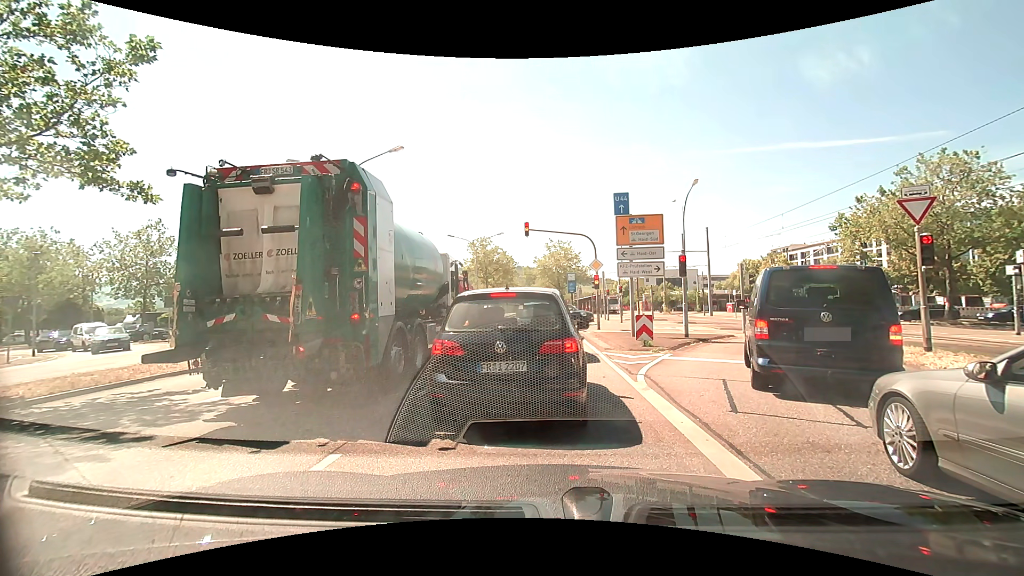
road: primary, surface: asphalt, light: Day
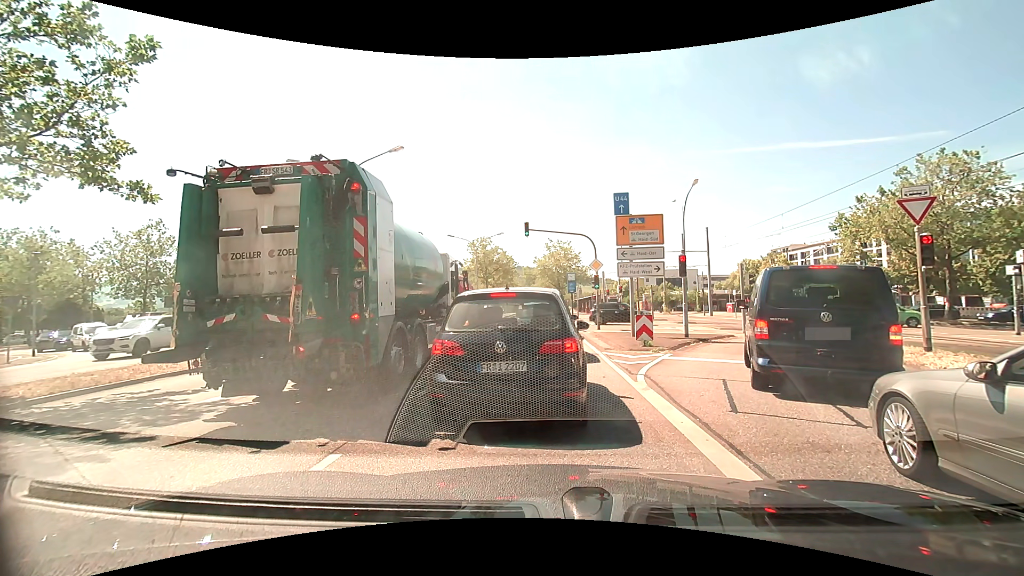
(0.0, 0.0) m; 0°
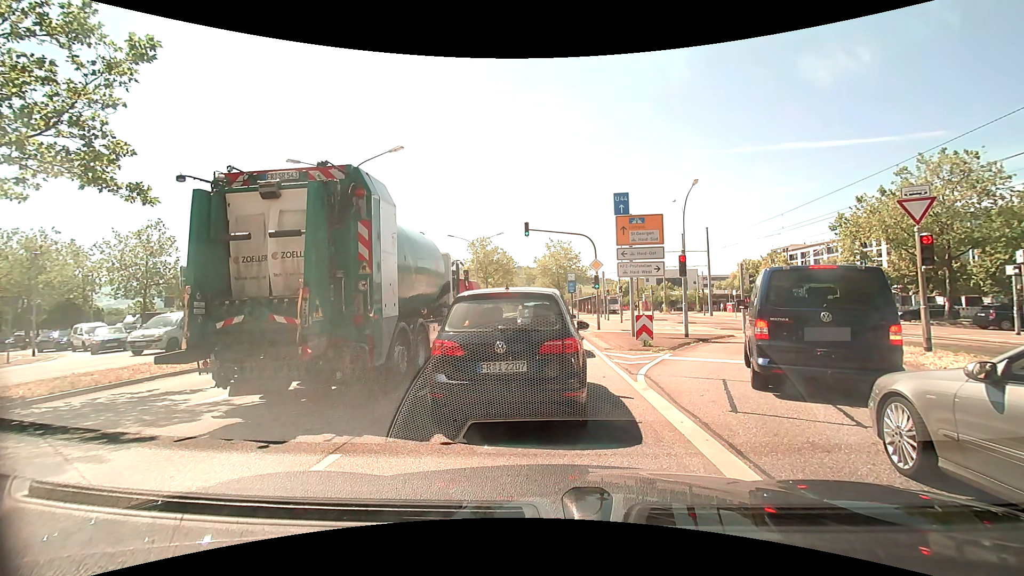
(0.0, 0.0) m; 0°
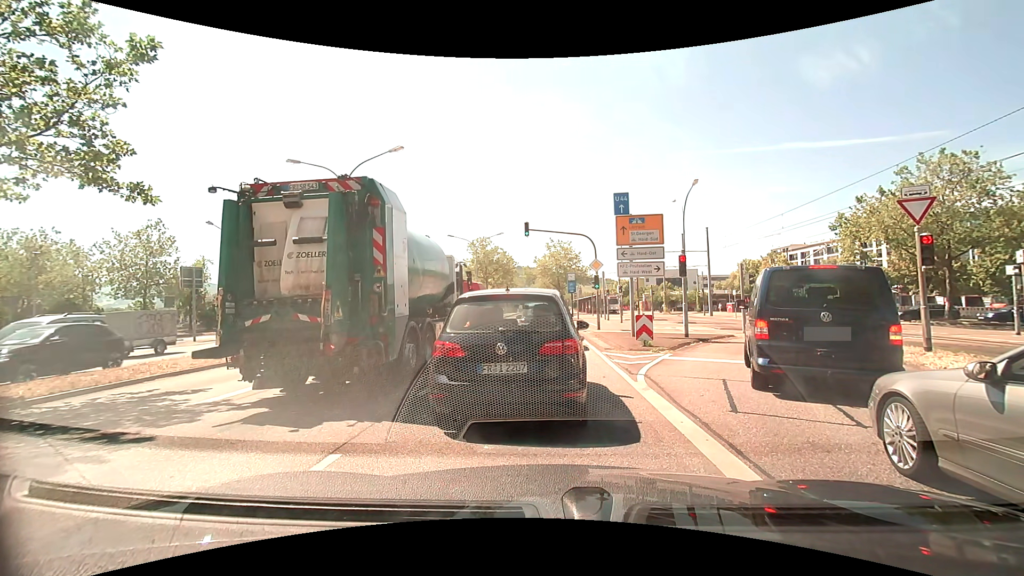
(0.0, 0.0) m; 0°
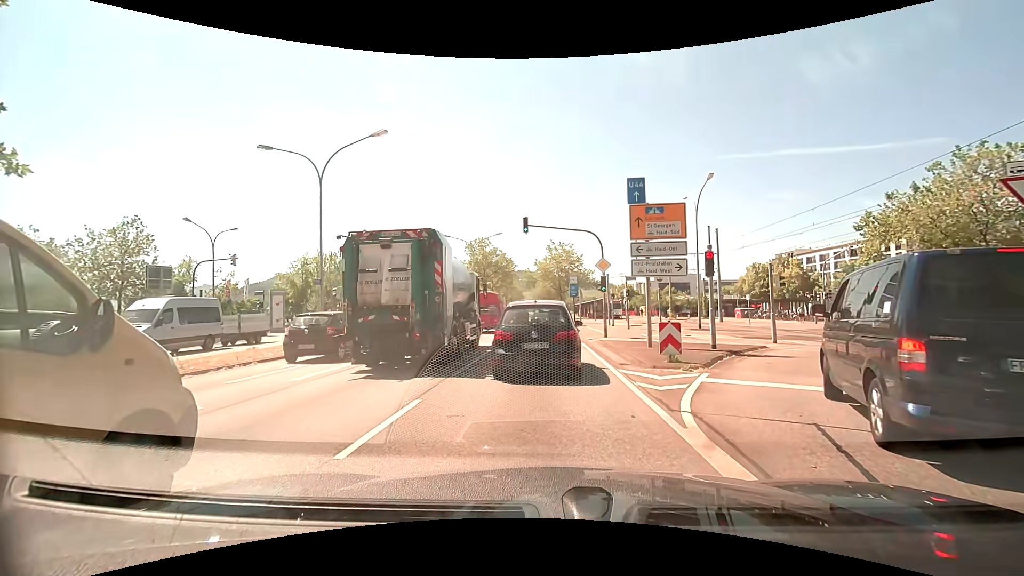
(0.0, +3.3) m; +2°
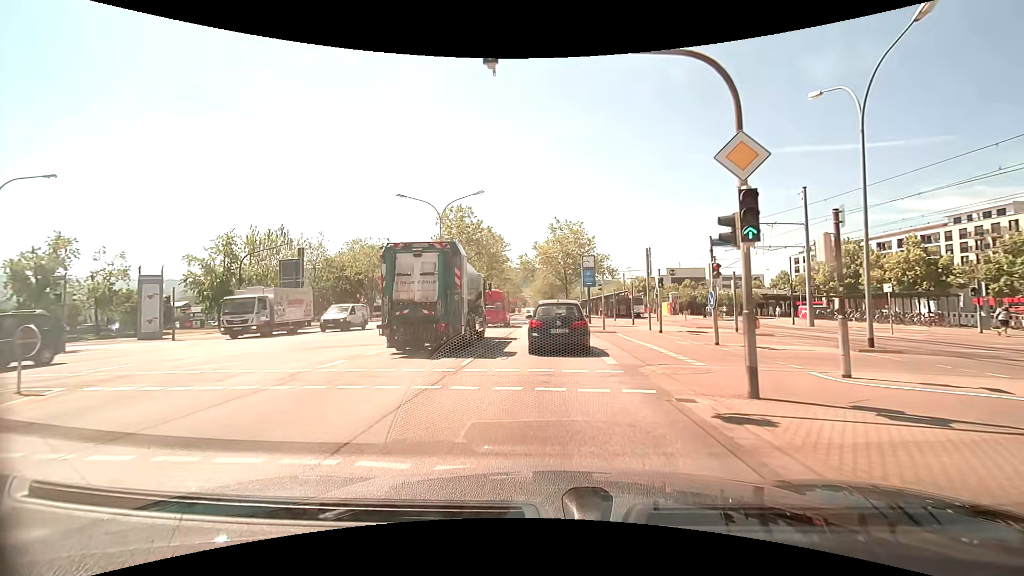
(-0.5, +18.6) m; -2°
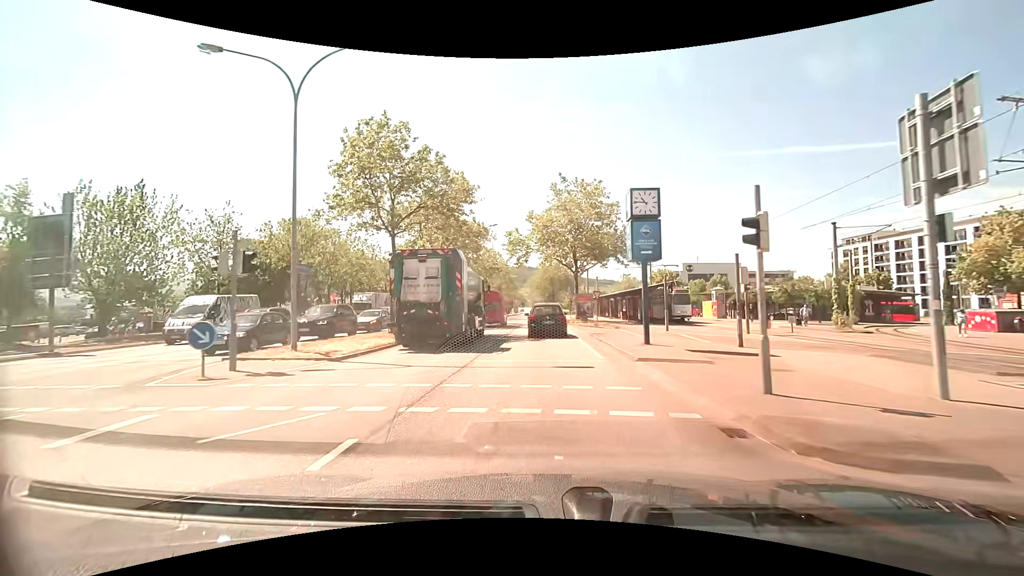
(+0.1, +22.0) m; 0°
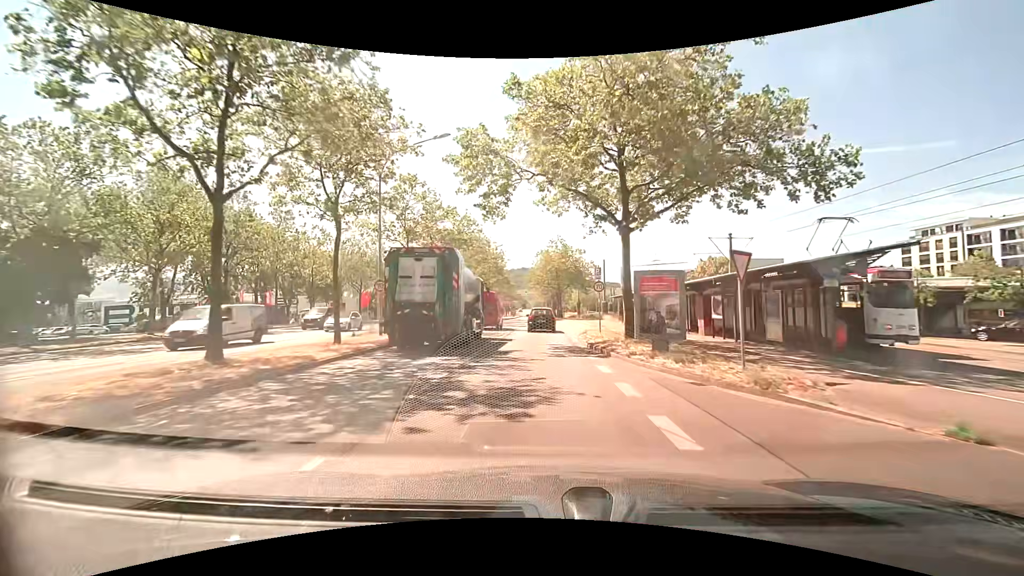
(0.0, +27.1) m; 0°
(0, +10) (0, +20) (0, +30) (0, +40) (0, +50) (-1, +60) (-1, +70) (-1, +80) (-1, +90) (-1, +100) m
